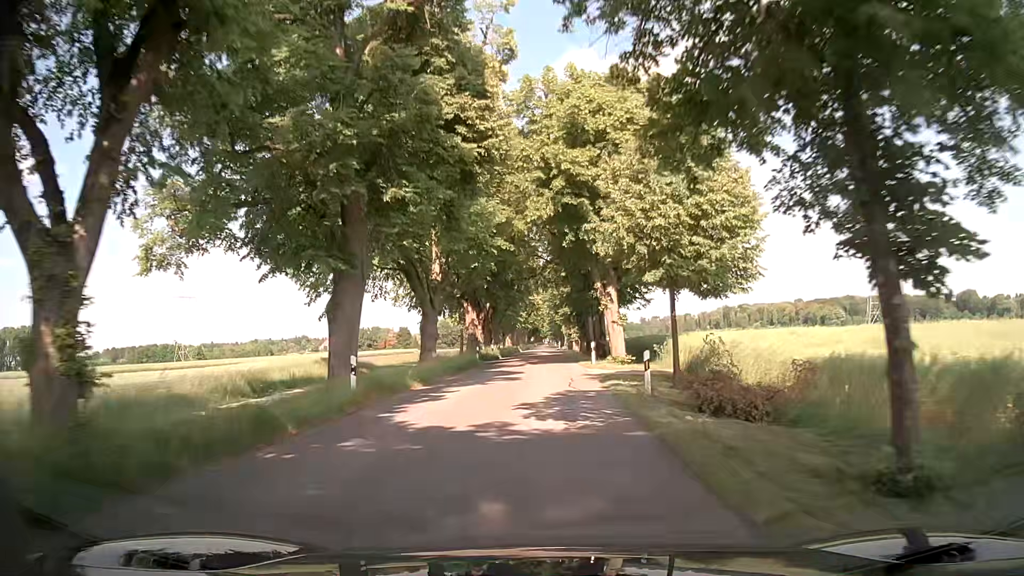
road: tertiary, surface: asphalt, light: Day
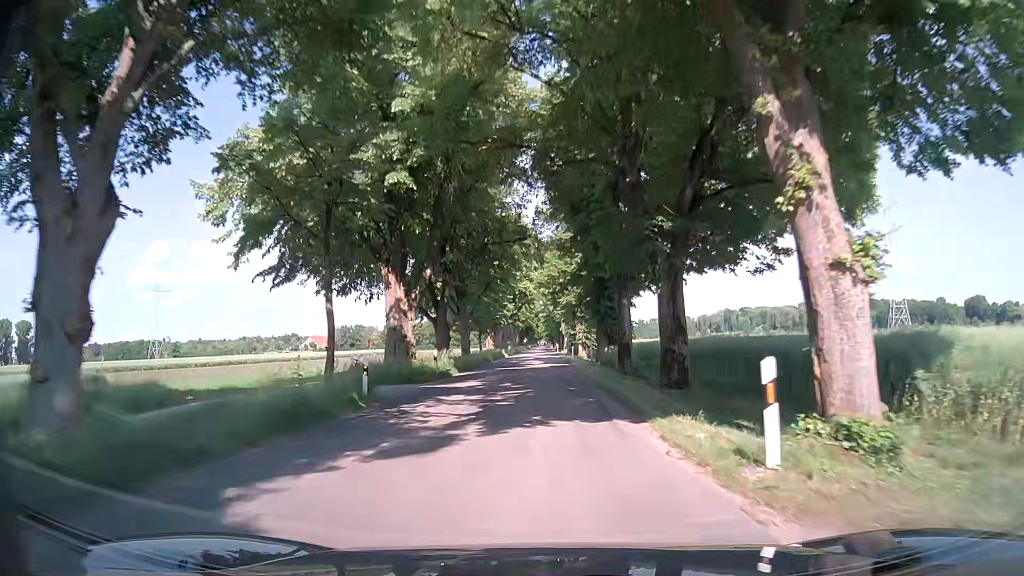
(-0.7, +26.7) m; -2°
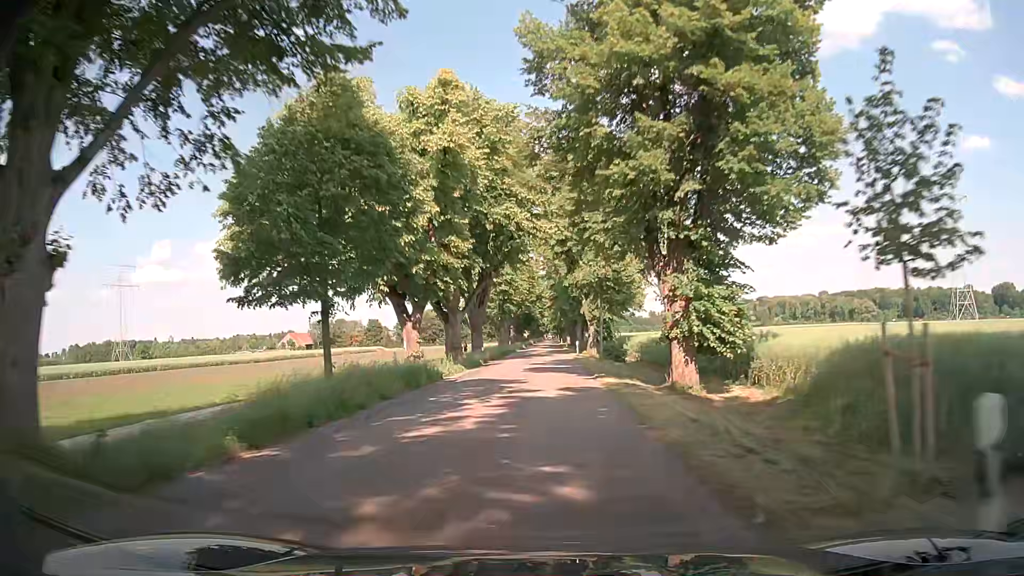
(+0.4, +45.9) m; 0°
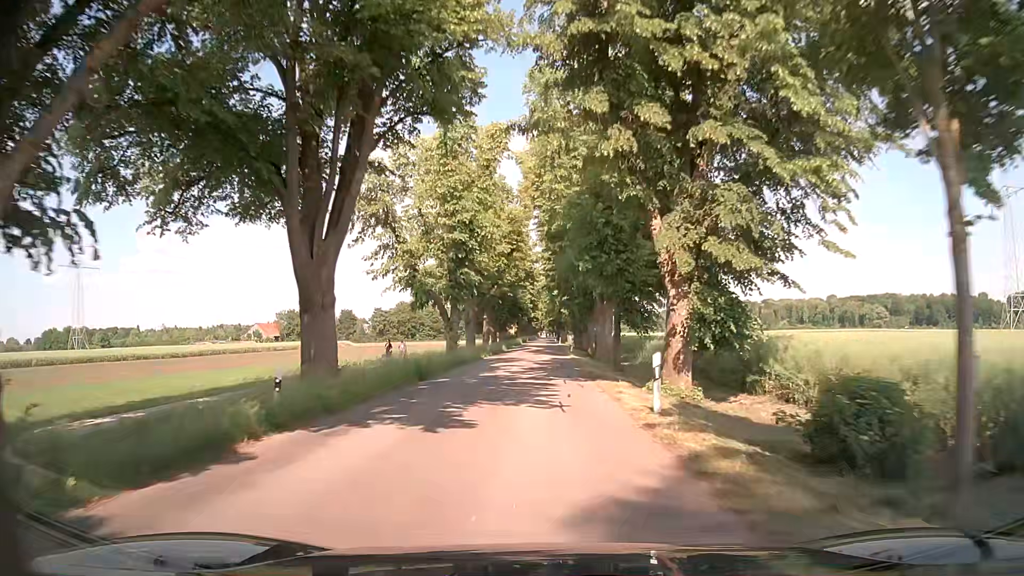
(+0.1, +36.4) m; 0°
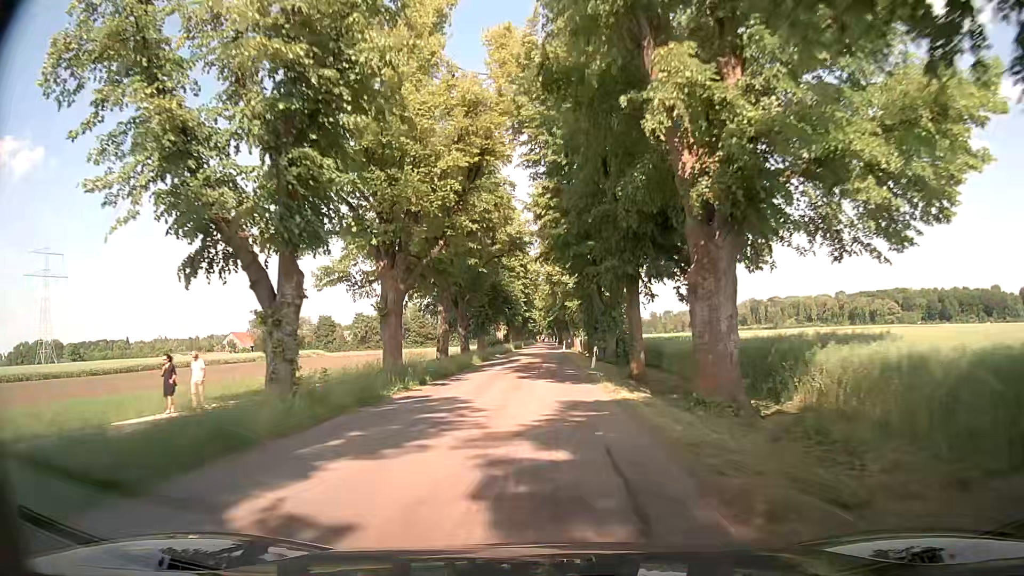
(+0.1, +27.0) m; 0°
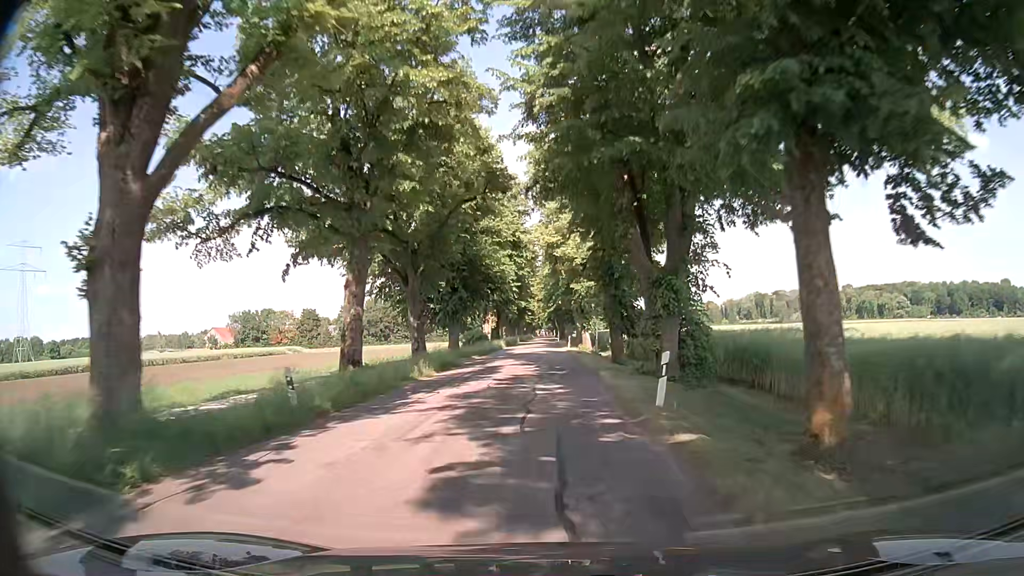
(+0.2, +18.0) m; 0°
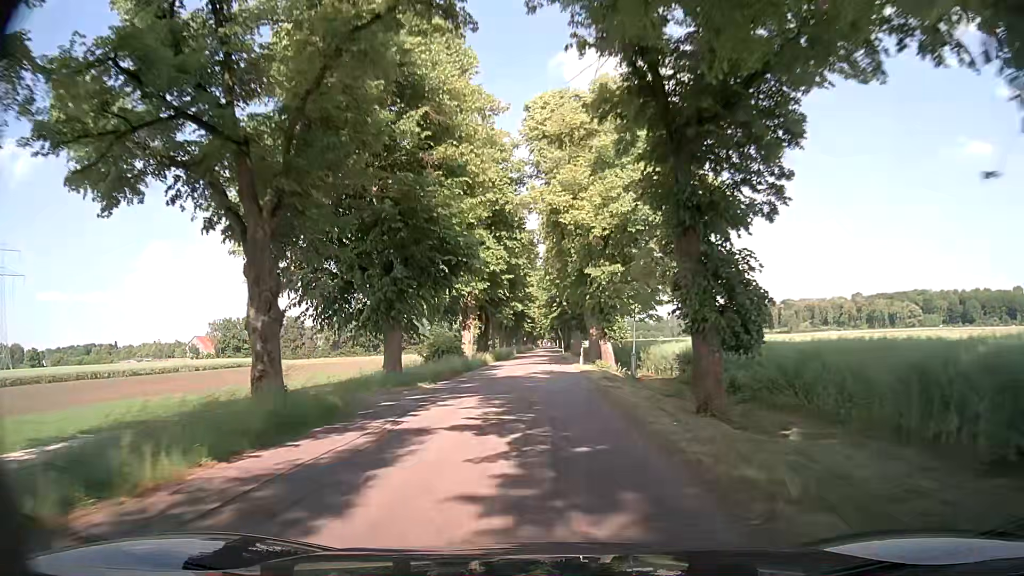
(+0.1, +18.1) m; -1°
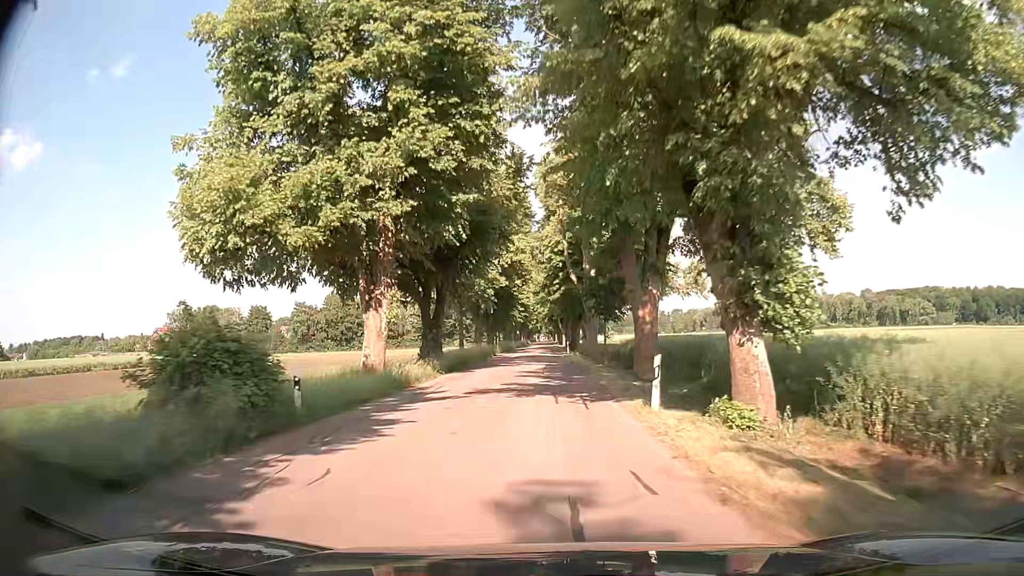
(+0.2, +26.9) m; +1°
(0, +10) (0, +20) (0, +30) (0, +40) (0, +50) (0, +60) (0, +70) (0, +80) (0, +90) (0, +100) m
